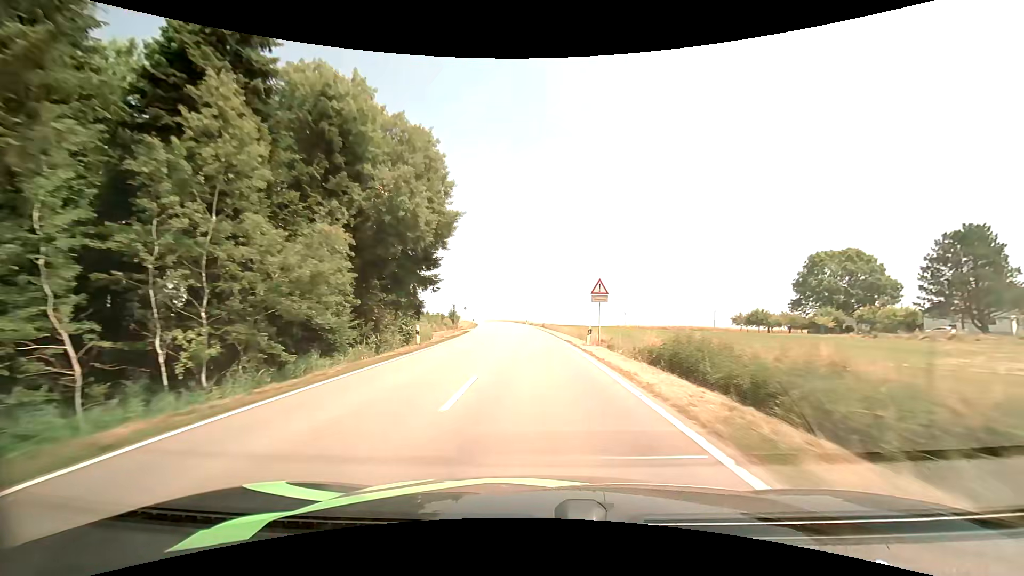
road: tertiary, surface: asphalt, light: Day
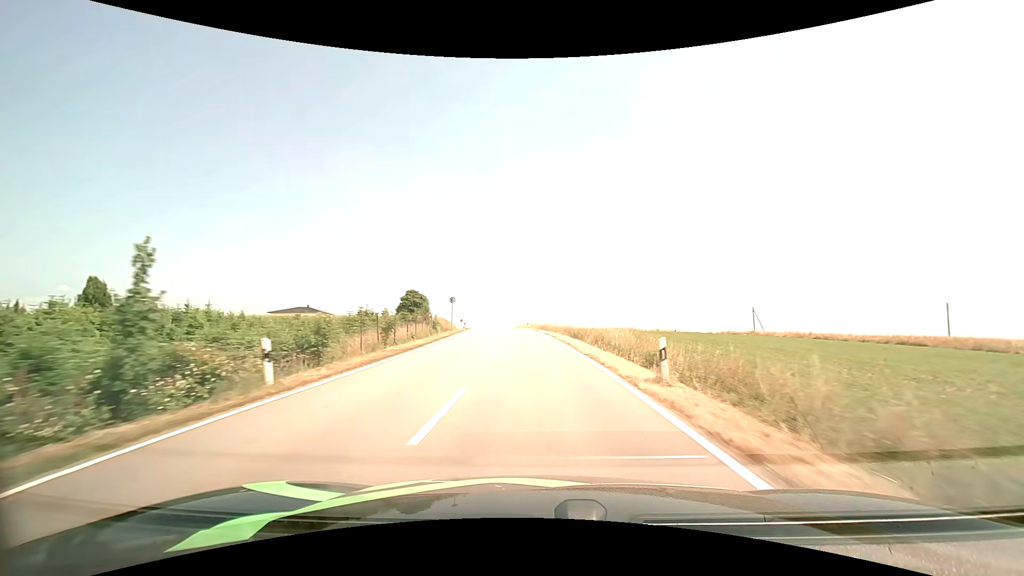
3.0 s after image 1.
(-3.1, +63.2) m; -6°
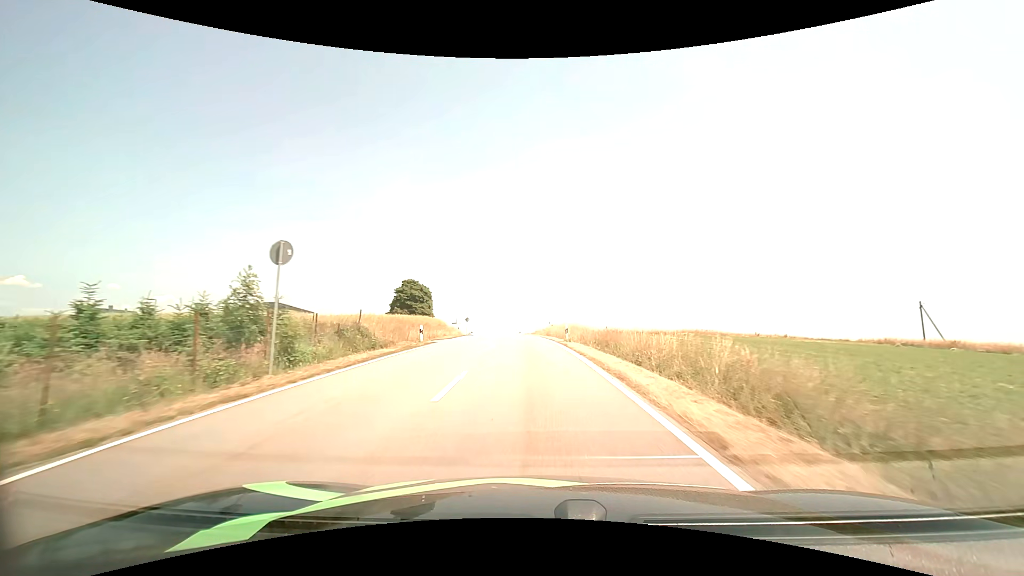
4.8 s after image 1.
(-1.2, +34.6) m; -4°
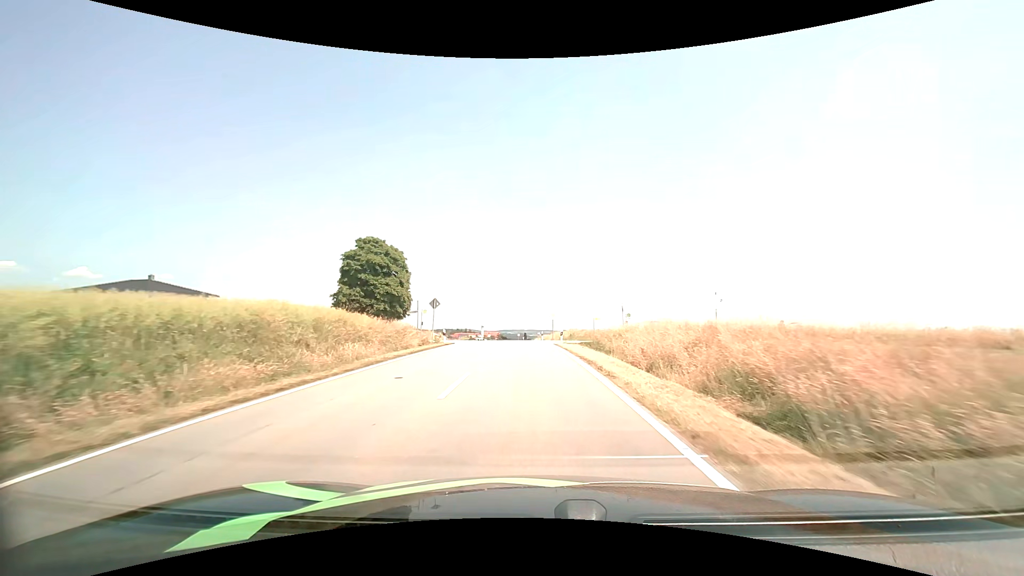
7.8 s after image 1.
(-2.0, +48.4) m; -4°
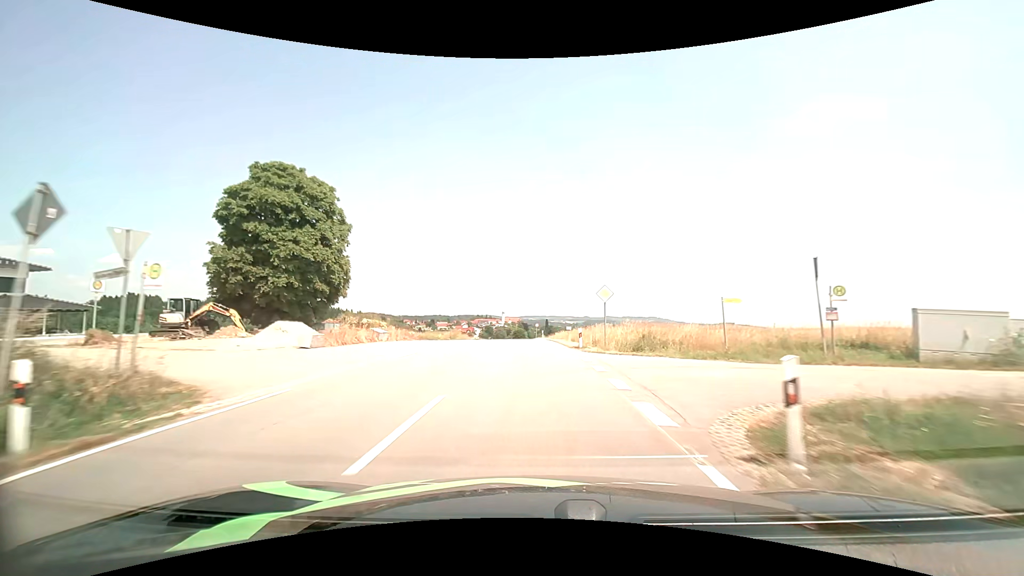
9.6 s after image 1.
(-0.4, +28.7) m; -2°
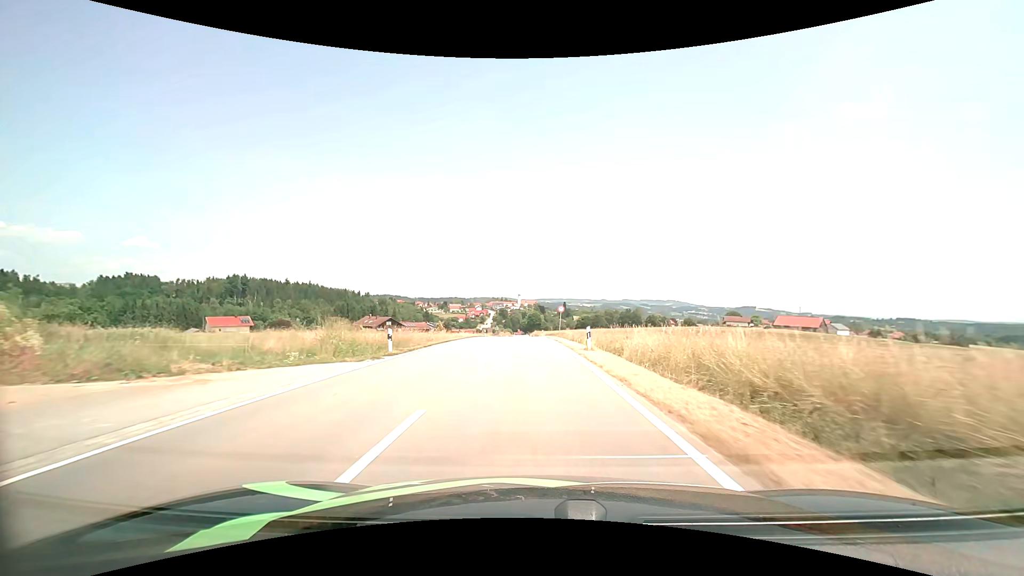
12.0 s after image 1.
(-0.9, +38.7) m; -2°
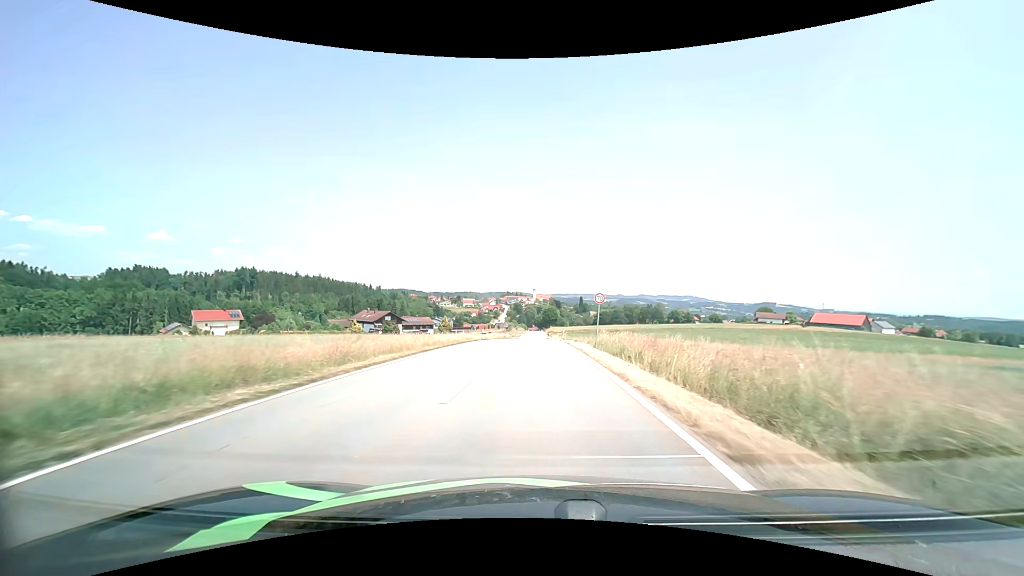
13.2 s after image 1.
(-0.3, +19.6) m; -2°
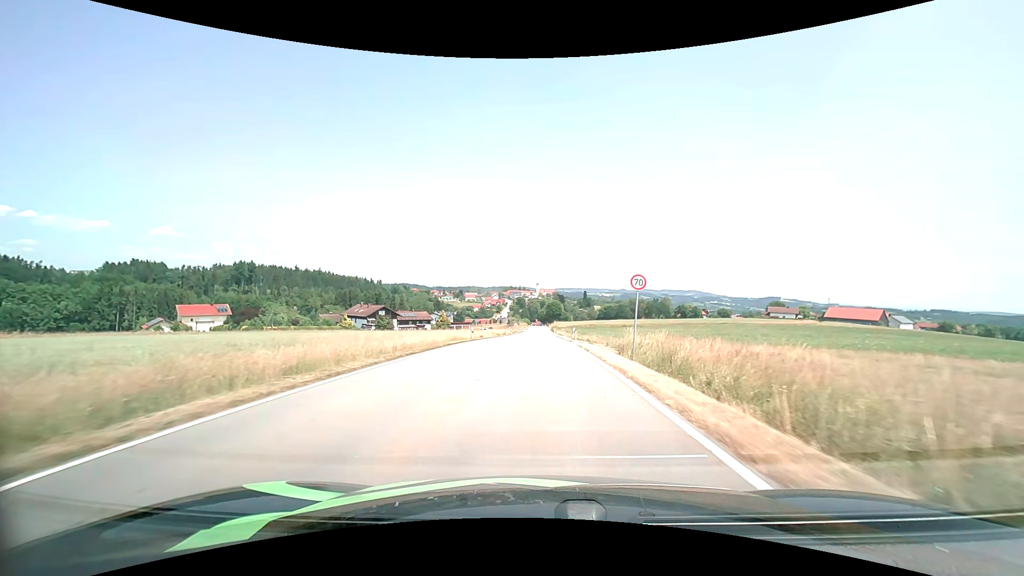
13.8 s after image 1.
(0.0, +9.9) m; 0°
(0, +10) (0, +20) (0, +30) (0, +40) (0, +50) (+1, +60) (+1, +70) (+1, +80) (+1, +90) (+1, +100) m
